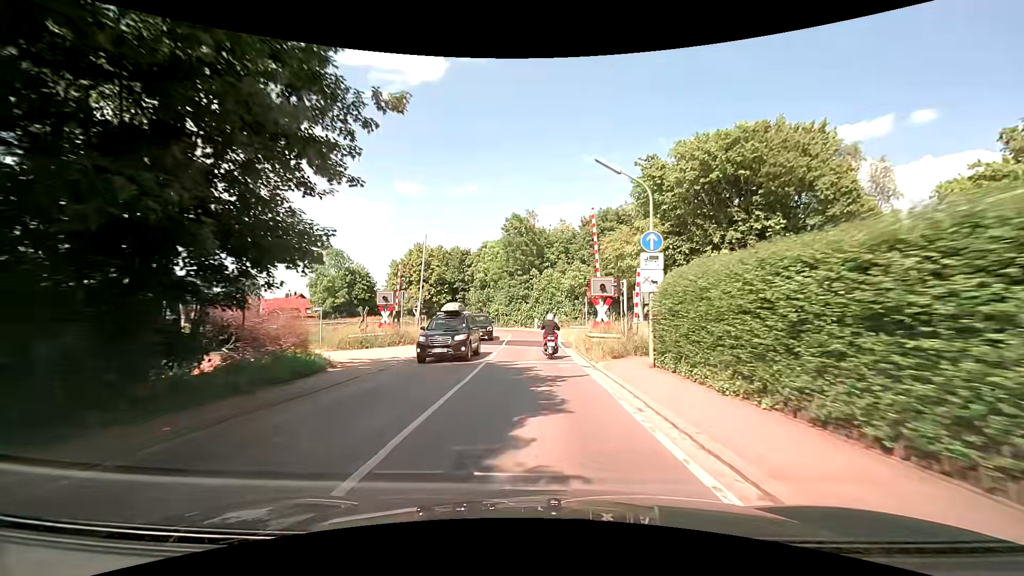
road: secondary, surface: asphalt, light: Day
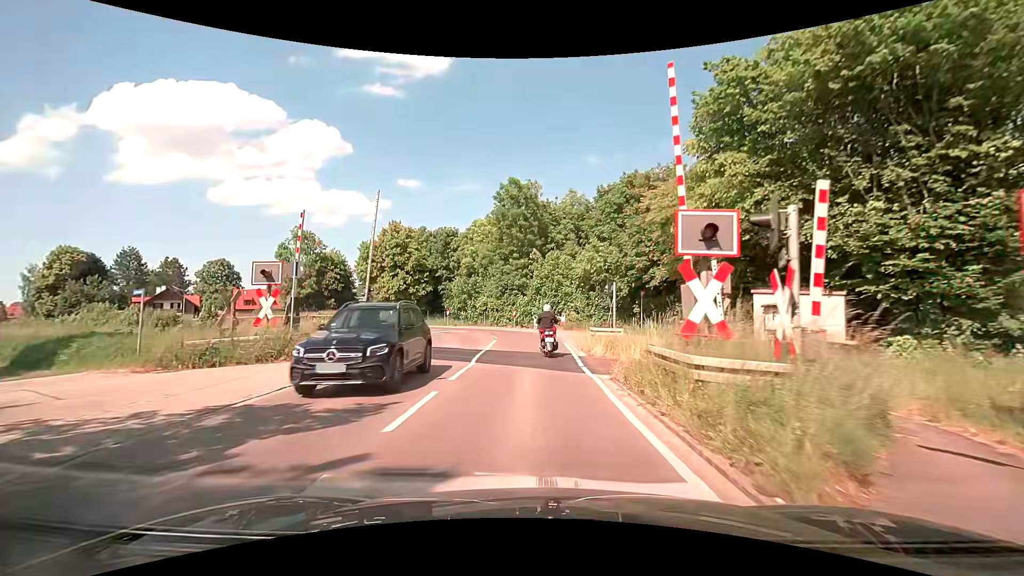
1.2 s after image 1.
(0.0, +12.6) m; 0°
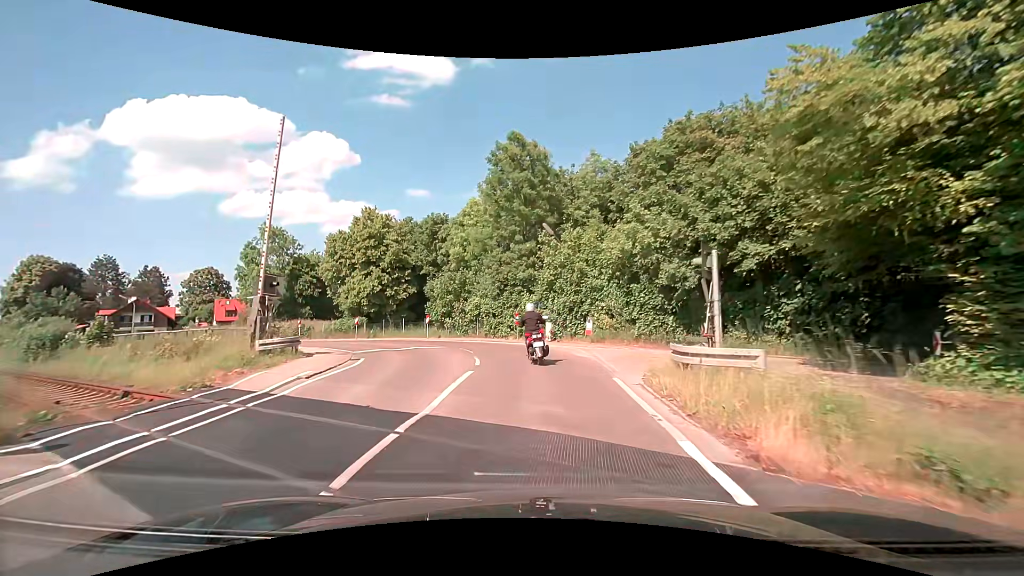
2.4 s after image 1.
(-0.1, +11.6) m; -1°
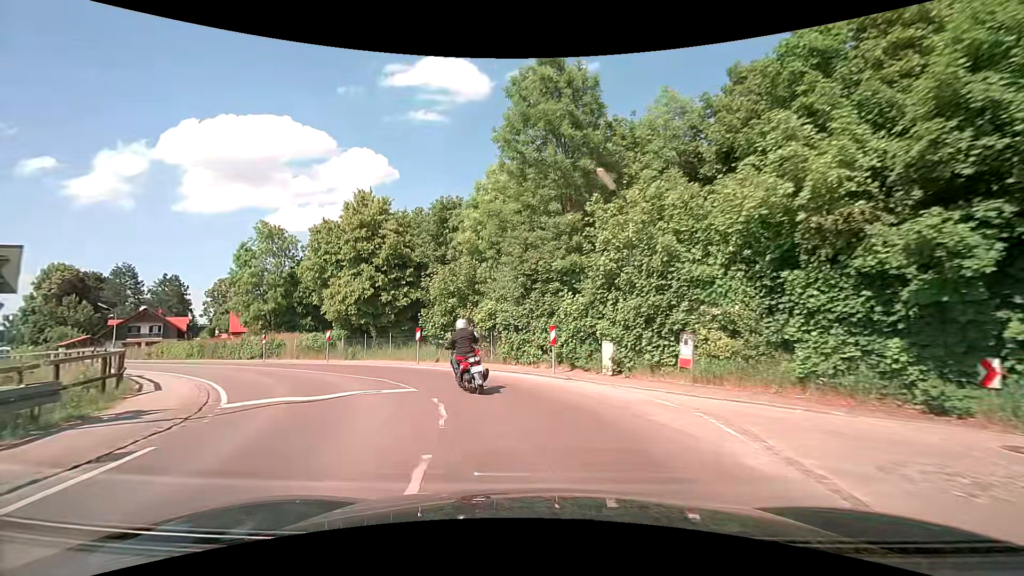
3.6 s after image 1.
(-0.4, +10.7) m; -4°
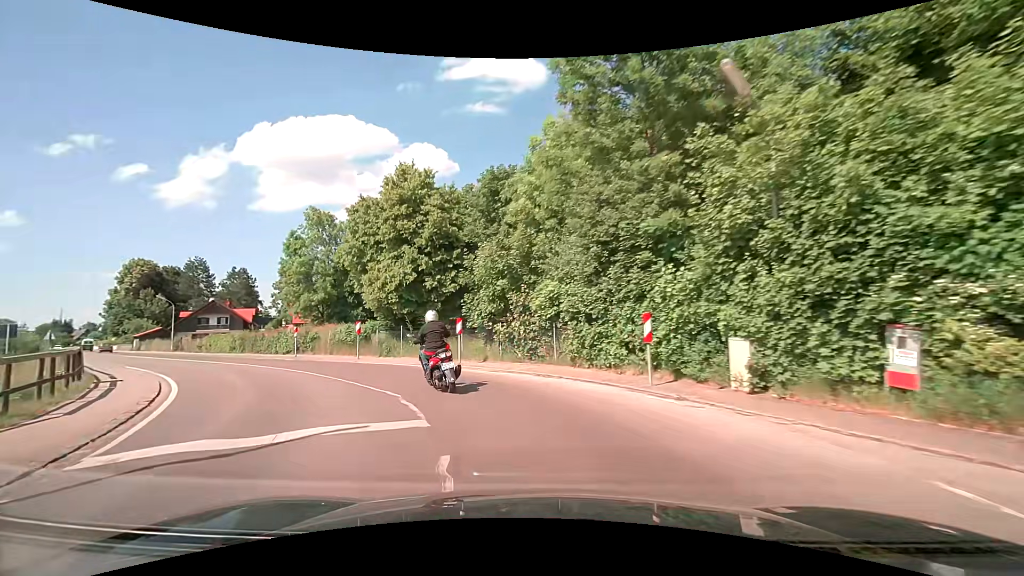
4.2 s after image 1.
(-0.3, +5.0) m; -7°
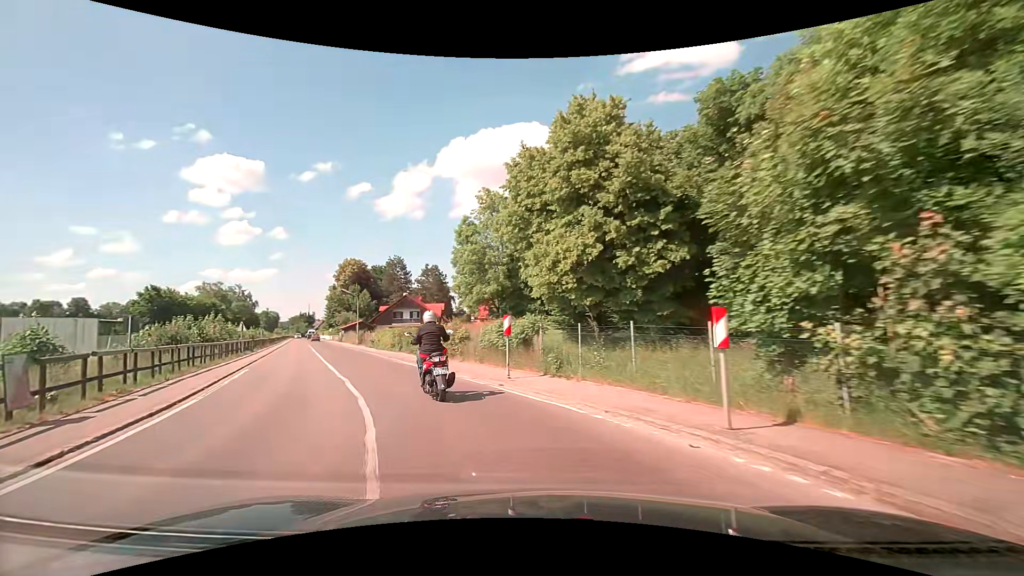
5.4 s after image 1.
(-1.7, +9.5) m; -22°
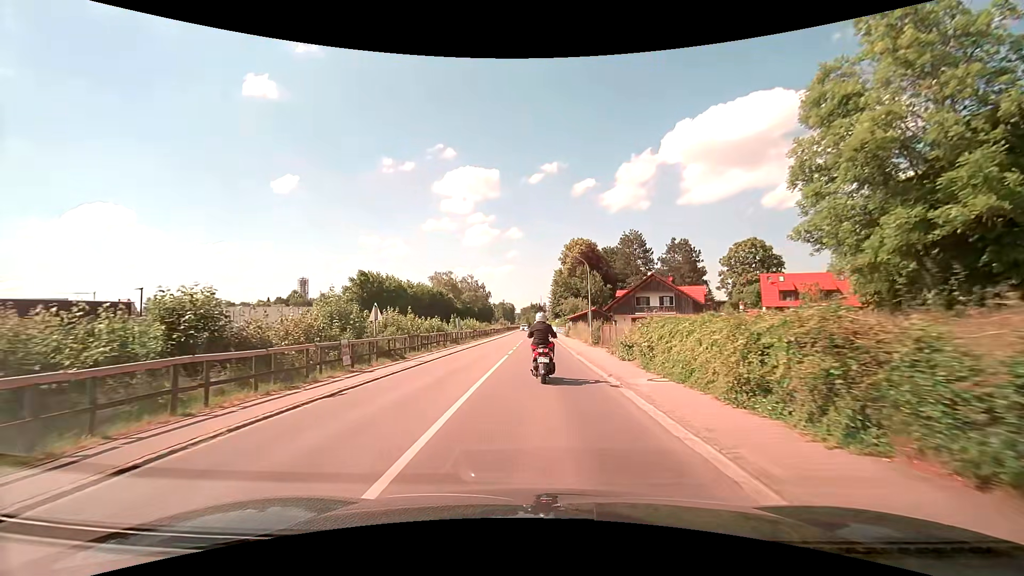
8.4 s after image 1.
(-7.8, +24.1) m; -25°
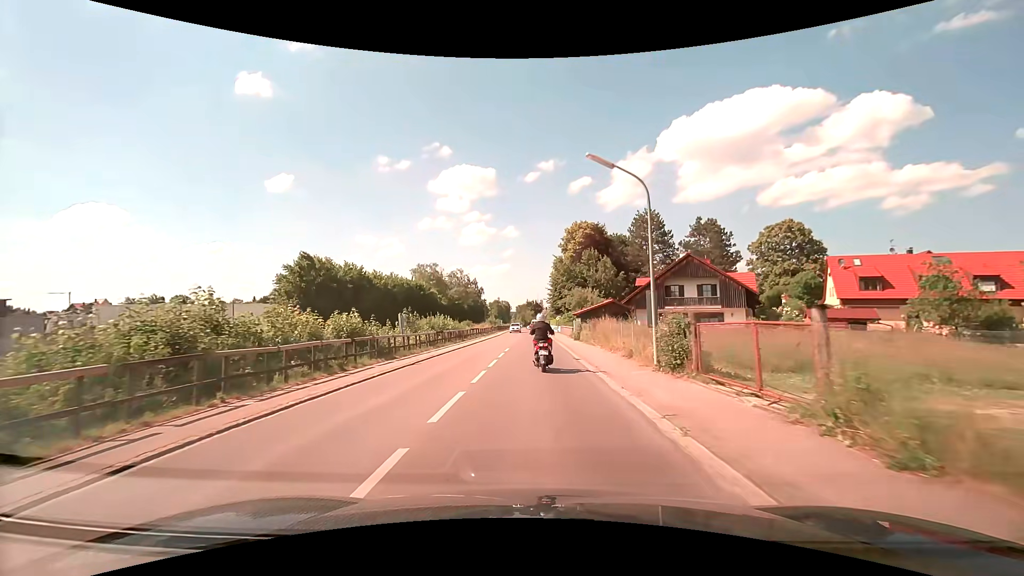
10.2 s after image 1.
(-0.1, +17.7) m; 0°
(0, +10) (0, +20) (0, +30) (0, +40) (0, +50) (0, +60) (0, +70) (-1, +80) (-1, +90) (-1, +100) m
